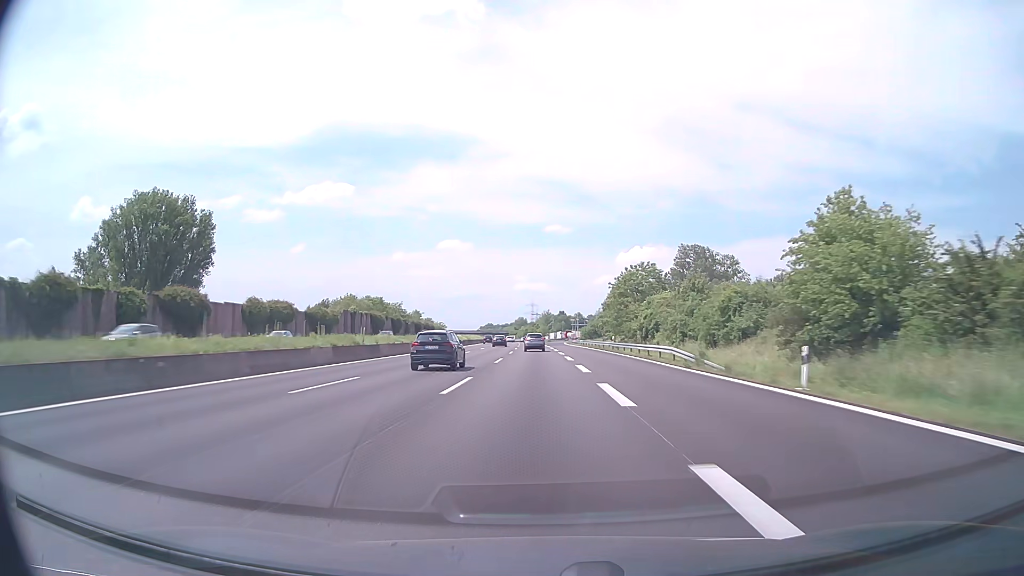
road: motorway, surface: asphalt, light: Day
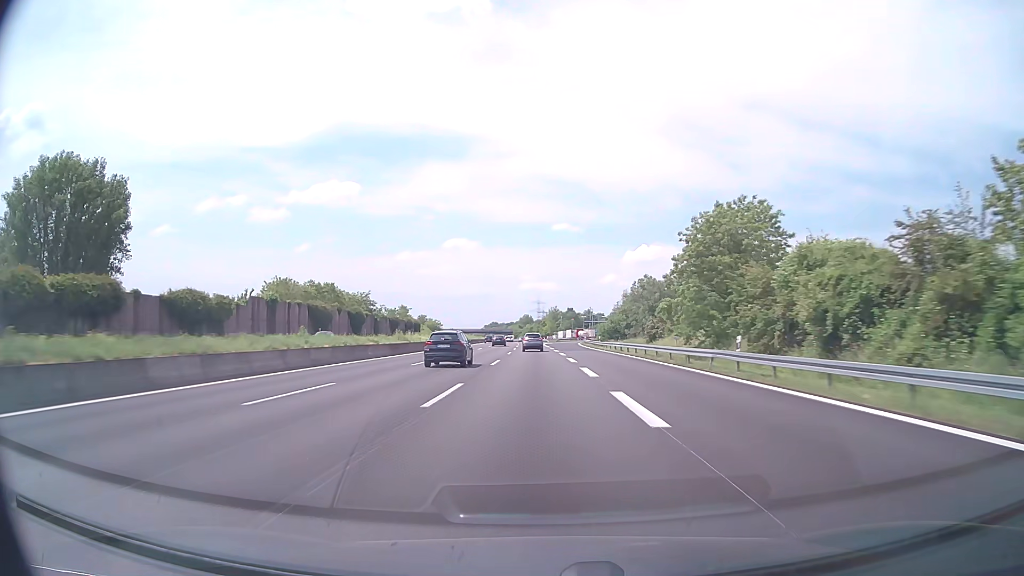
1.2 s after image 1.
(-0.2, +38.8) m; -1°
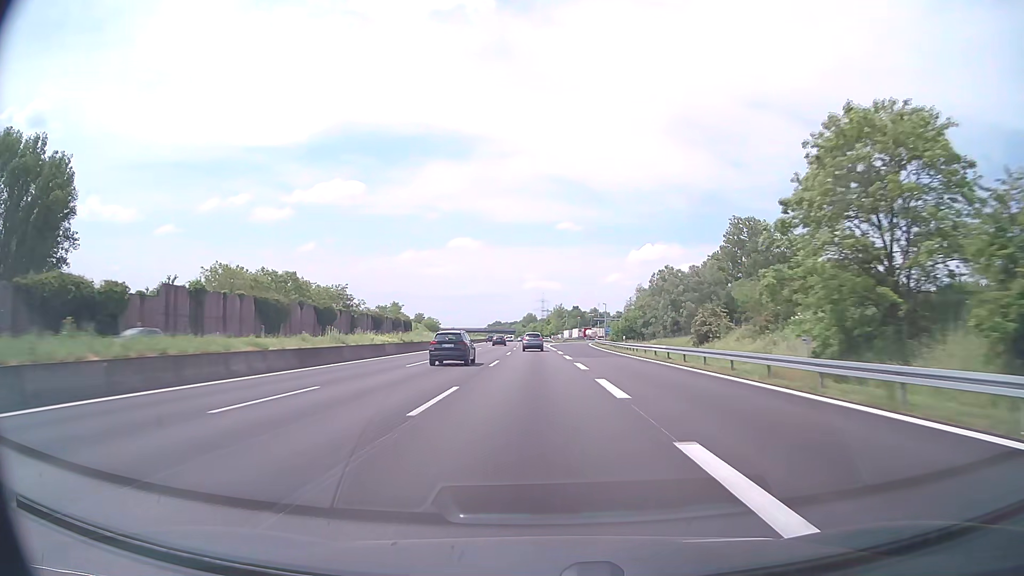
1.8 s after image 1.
(-0.1, +19.4) m; 0°
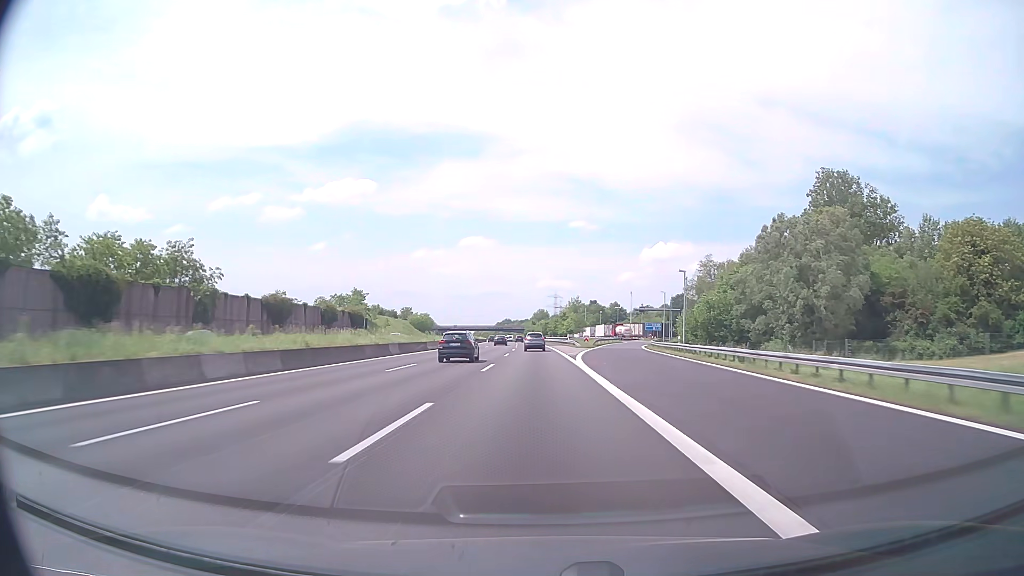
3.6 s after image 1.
(-0.4, +58.2) m; -1°
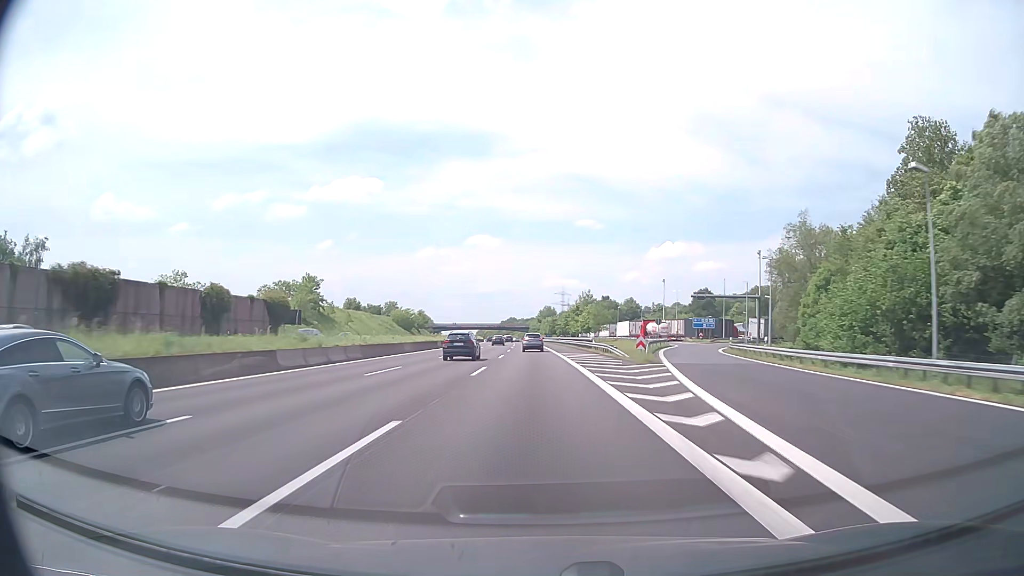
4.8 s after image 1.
(-0.2, +38.8) m; -1°
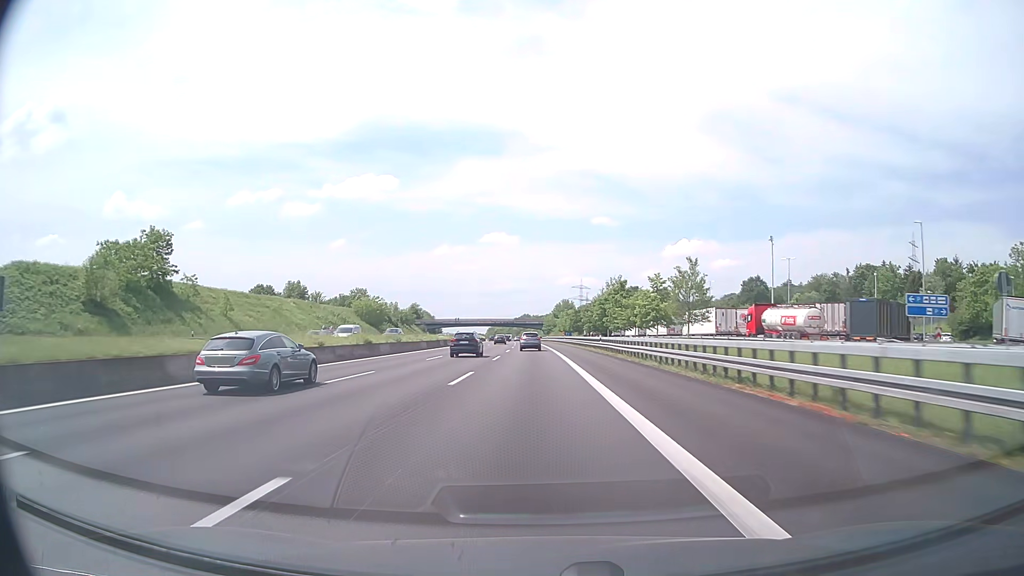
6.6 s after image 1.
(-0.6, +58.2) m; -1°
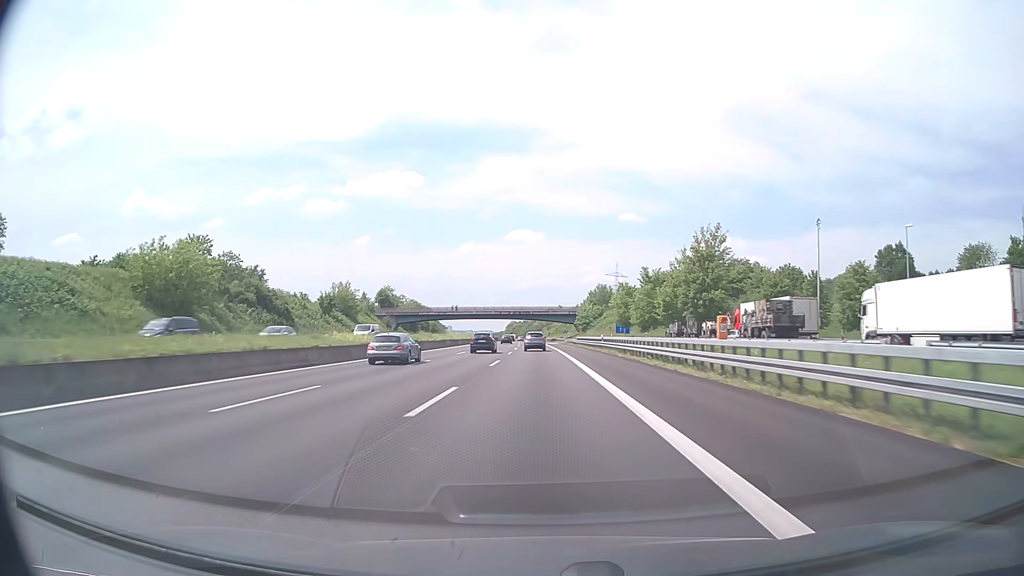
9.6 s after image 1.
(-2.0, +96.9) m; -2°
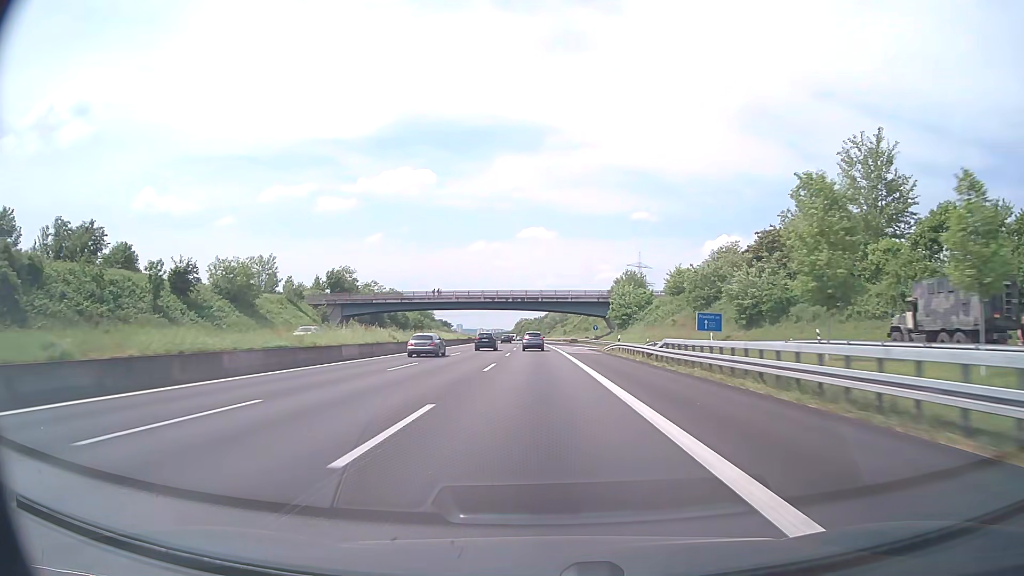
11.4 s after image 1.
(-0.5, +58.1) m; -1°
(0, +10) (0, +20) (0, +30) (0, +40) (0, +50) (-1, +60) (-1, +70) (-1, +80) (-1, +90) (-2, +100) m
